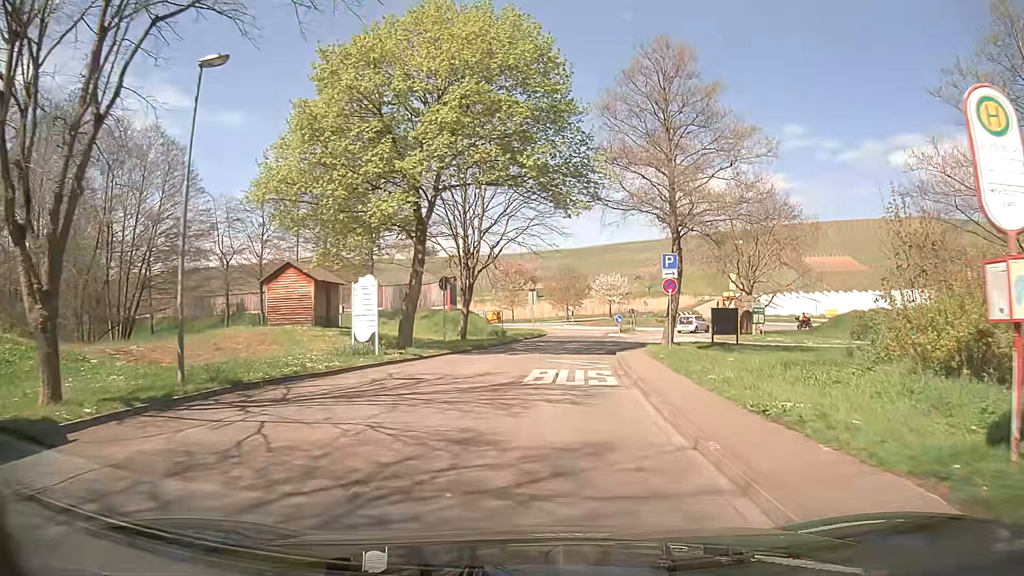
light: Day
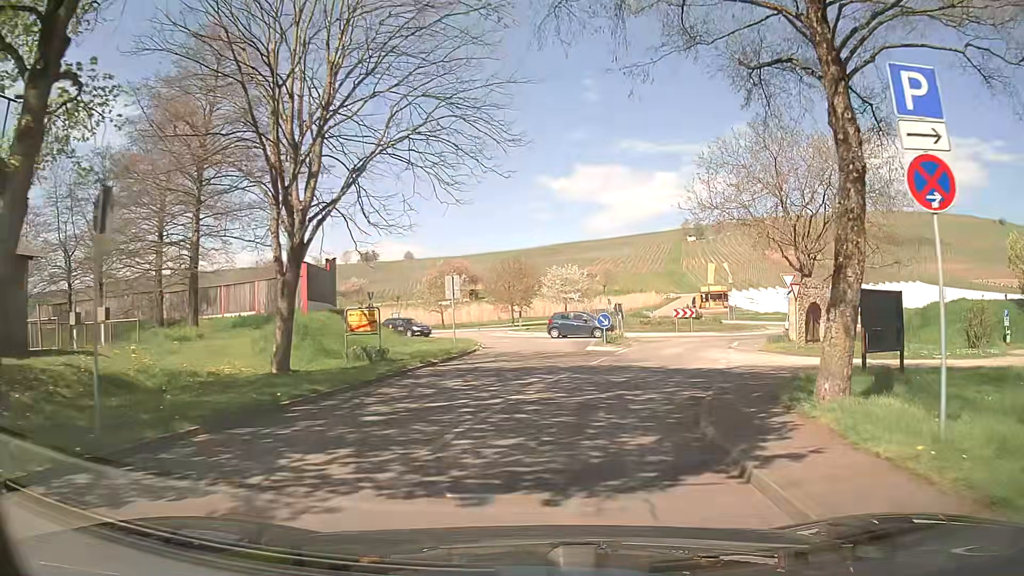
(+1.0, +20.5) m; +4°
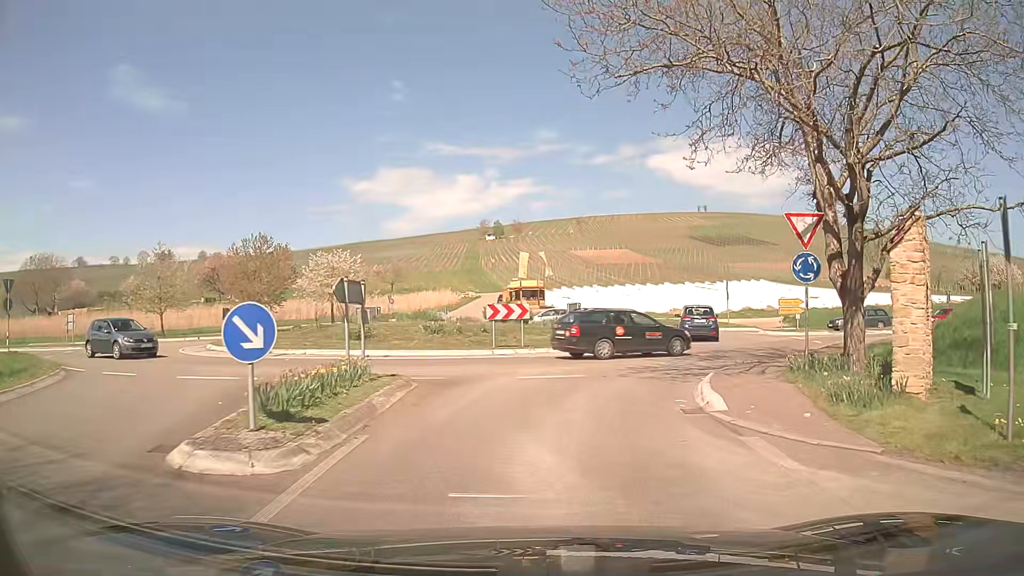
(+3.4, +20.5) m; +18°
(0, +10) (+3, +20) (+9, +27) (+17, +33) (+27, +37) (+36, +40) (+46, +42) (+56, +44) (+66, +45) (+76, +46) m
